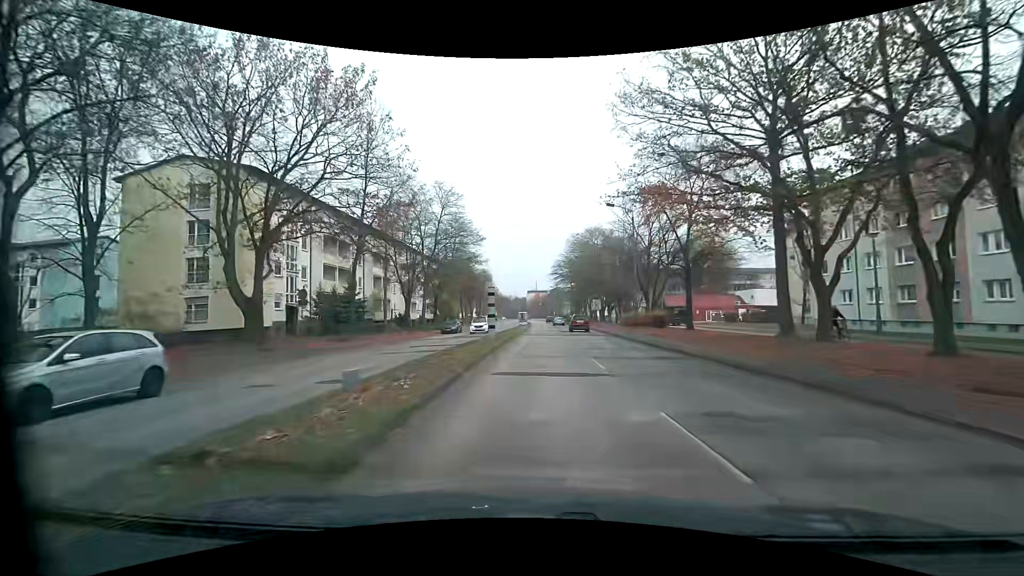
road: tertiary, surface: asphalt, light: Day
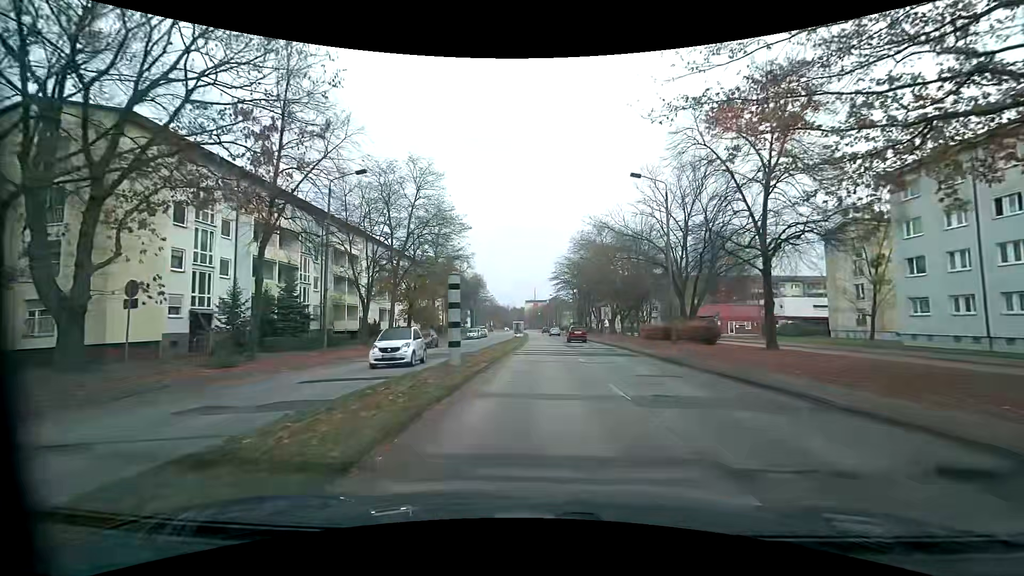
(+0.1, +12.0) m; 0°
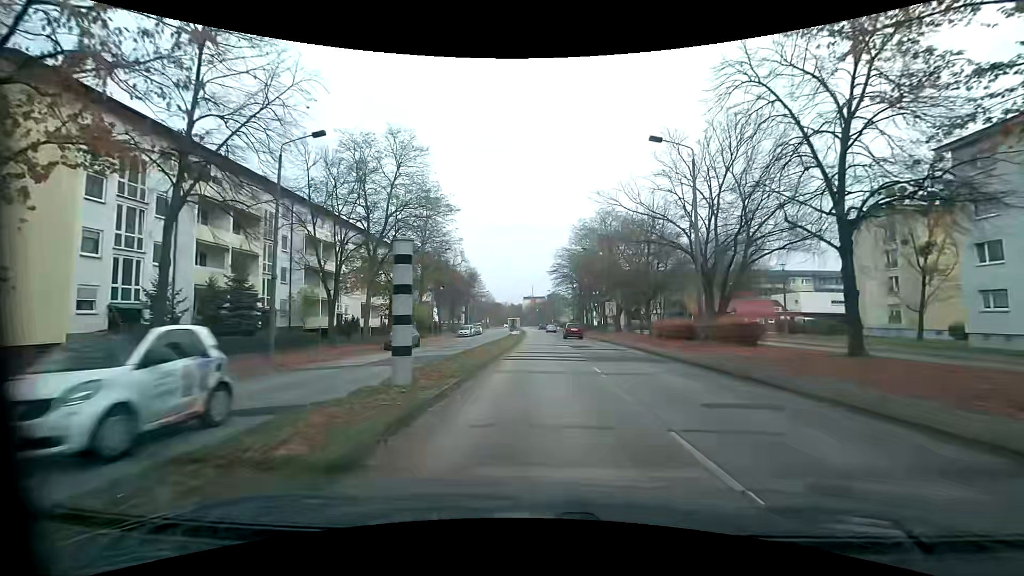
(0.0, +6.0) m; 0°
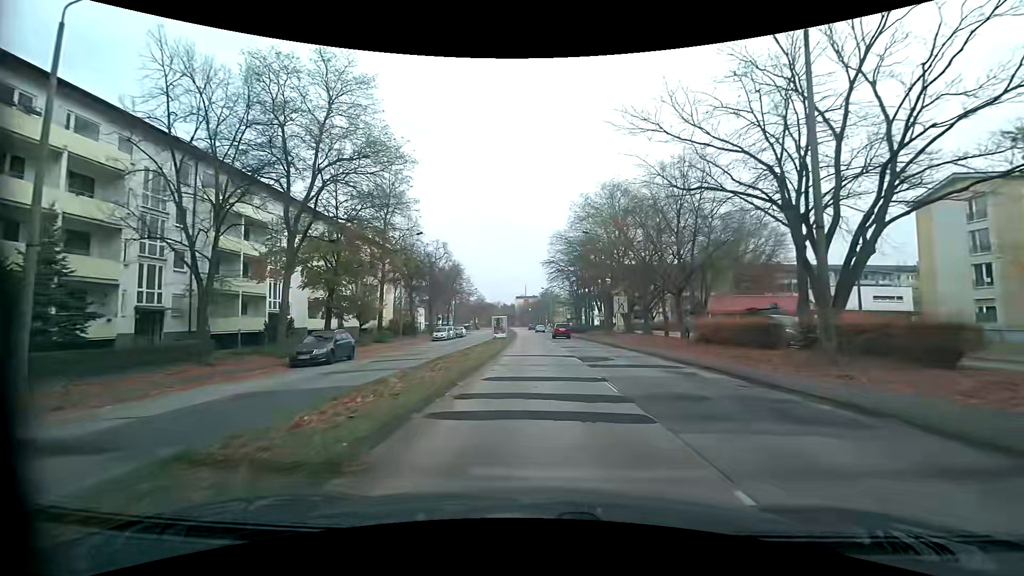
(+0.2, +11.9) m; +1°
(0, +10) (0, +20) (0, +30) (-1, +40) (-1, +50) (-1, +60) (-2, +70) (-2, +80) (-3, +90) (-3, +100) m
